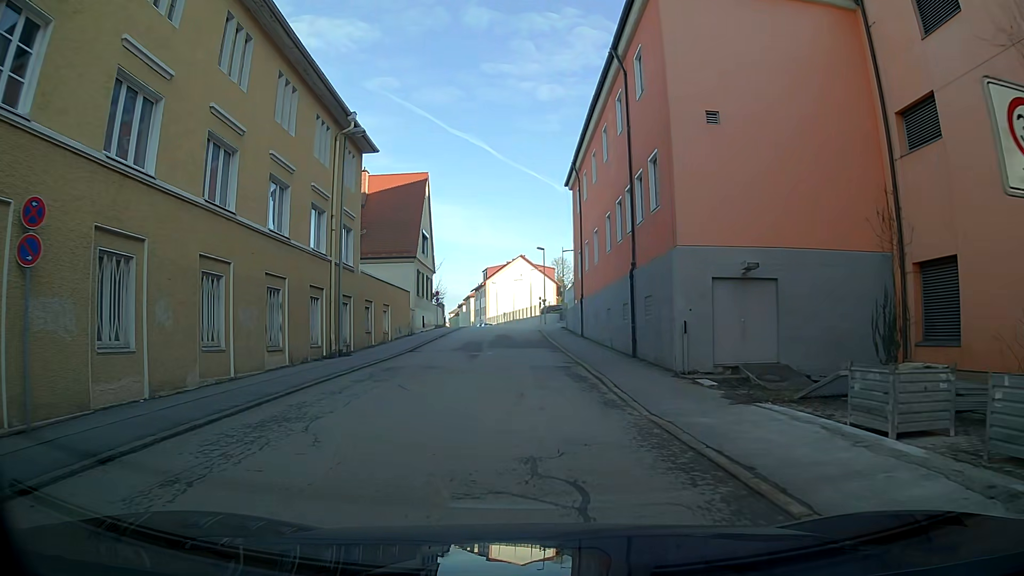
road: residential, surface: asphalt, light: Day
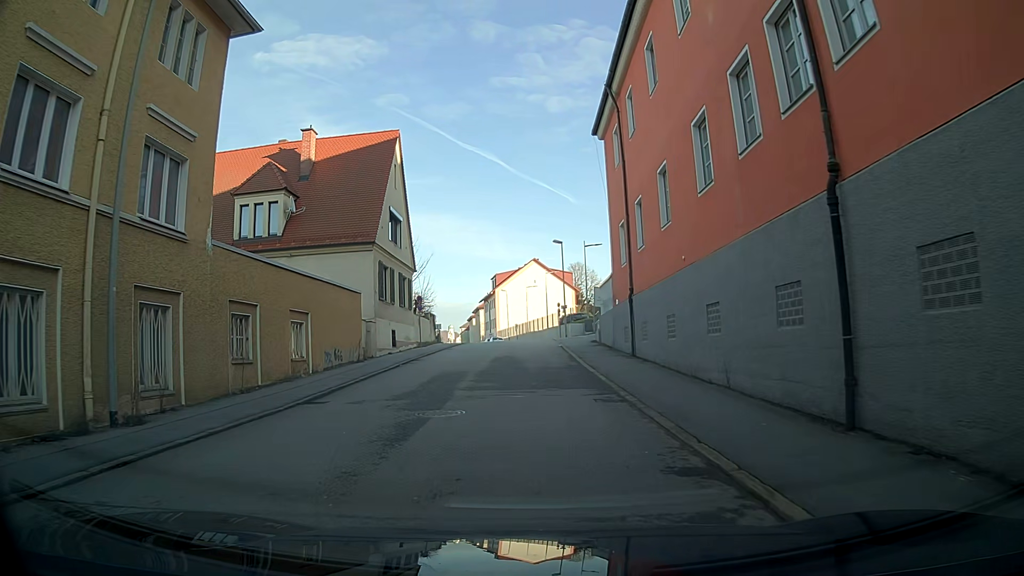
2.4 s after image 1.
(-0.2, +14.5) m; -2°
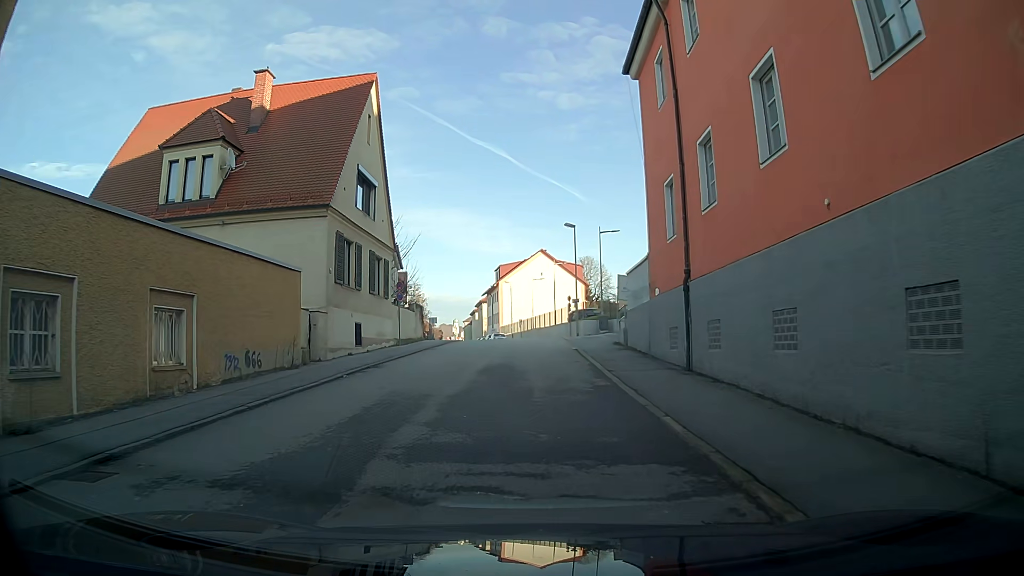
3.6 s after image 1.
(-0.1, +7.7) m; 0°
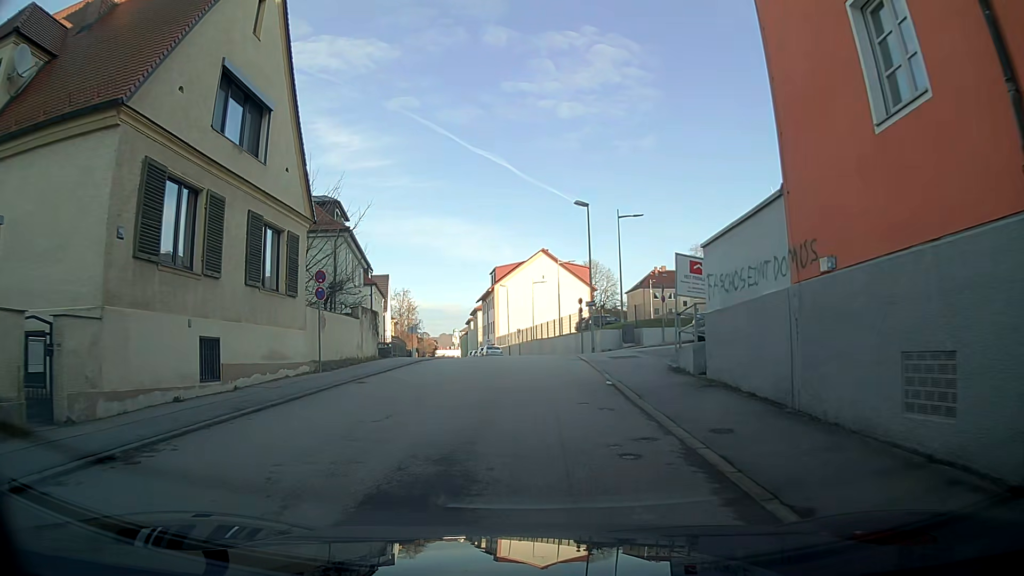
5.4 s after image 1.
(+0.1, +12.0) m; +1°
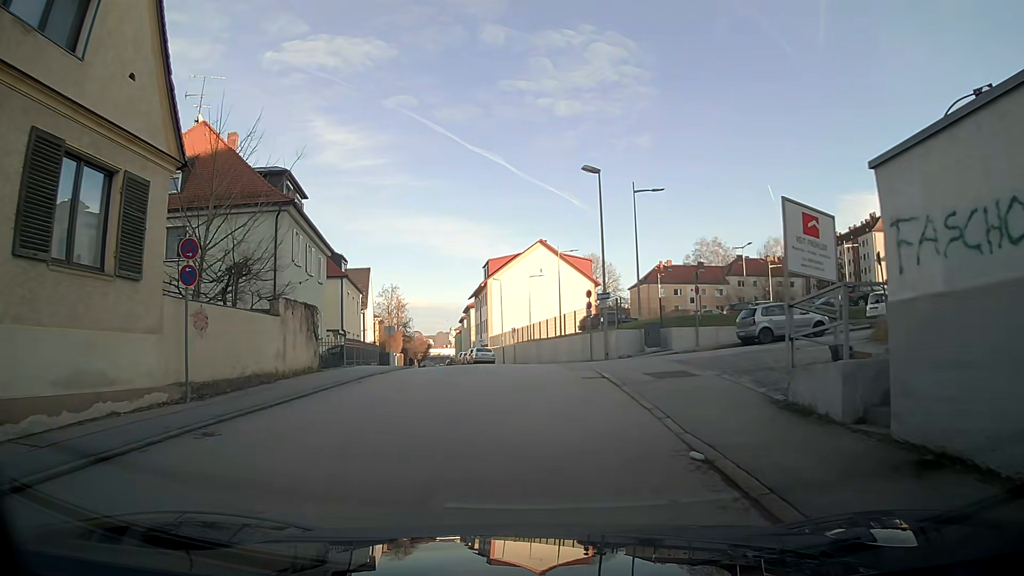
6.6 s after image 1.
(0.0, +7.9) m; 0°
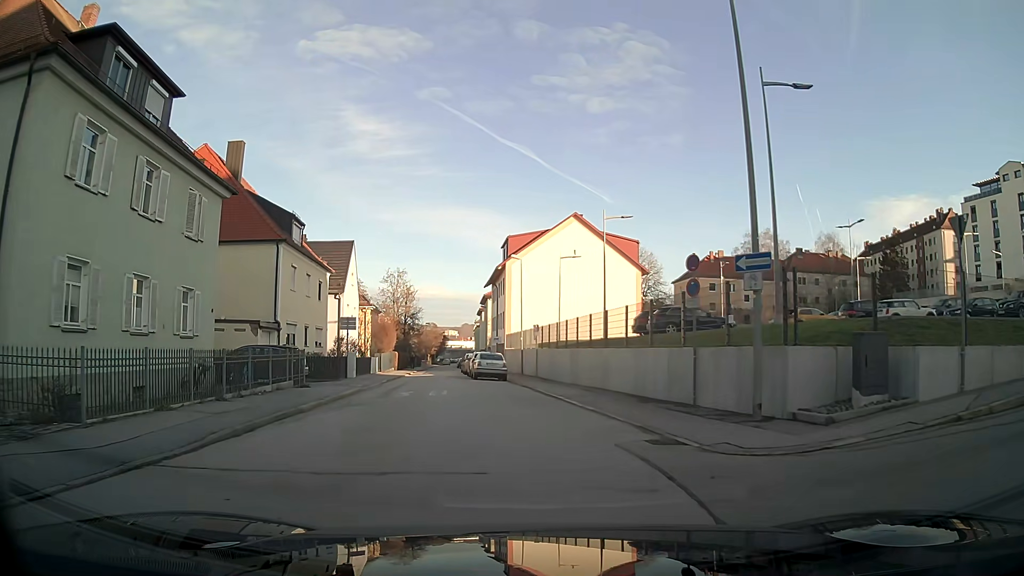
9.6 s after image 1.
(-0.3, +16.7) m; -3°
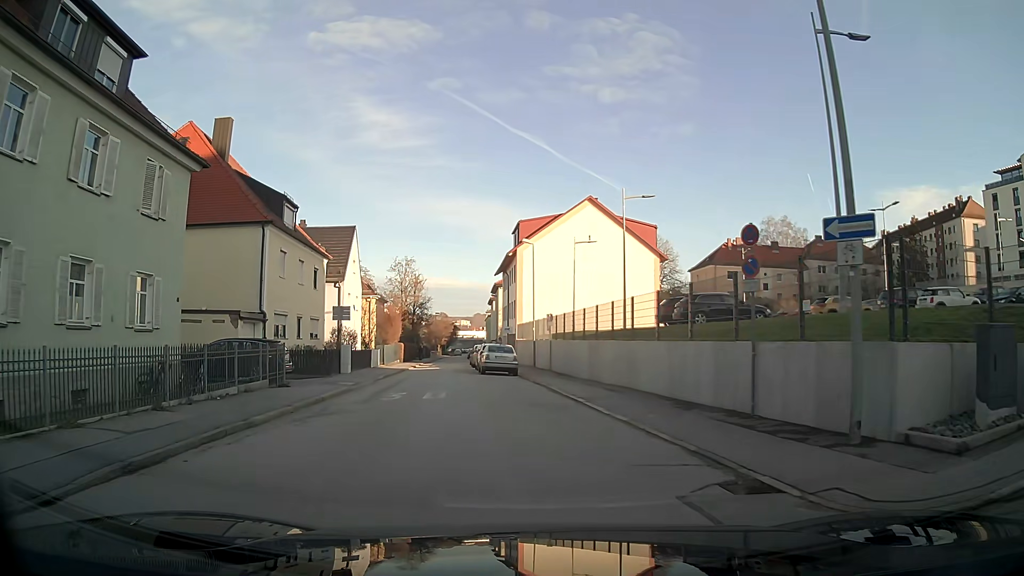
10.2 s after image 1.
(0.0, +3.2) m; -1°
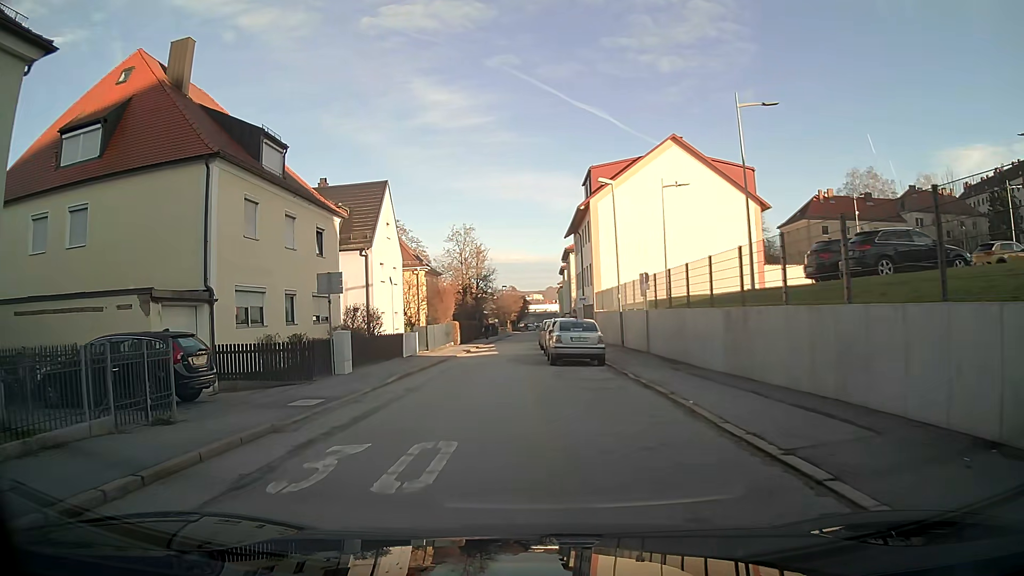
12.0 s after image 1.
(-0.5, +10.5) m; -7°
(-1, +10) (-1, +20) (-1, +30) (-1, +40) (-1, +50) (-1, +60) (-1, +70) (0, +80) (0, +90) (0, +100) m
